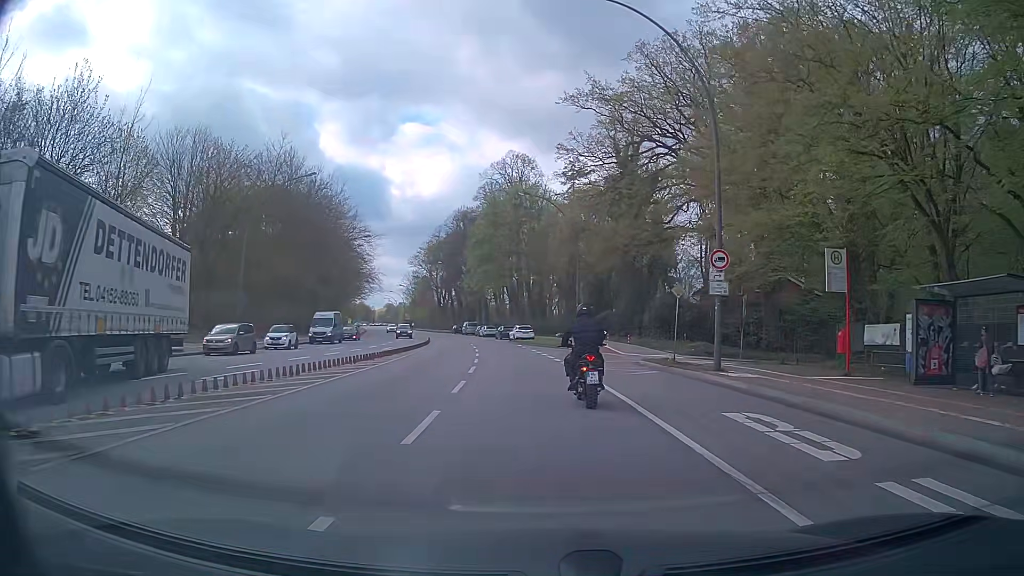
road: secondary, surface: asphalt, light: Day
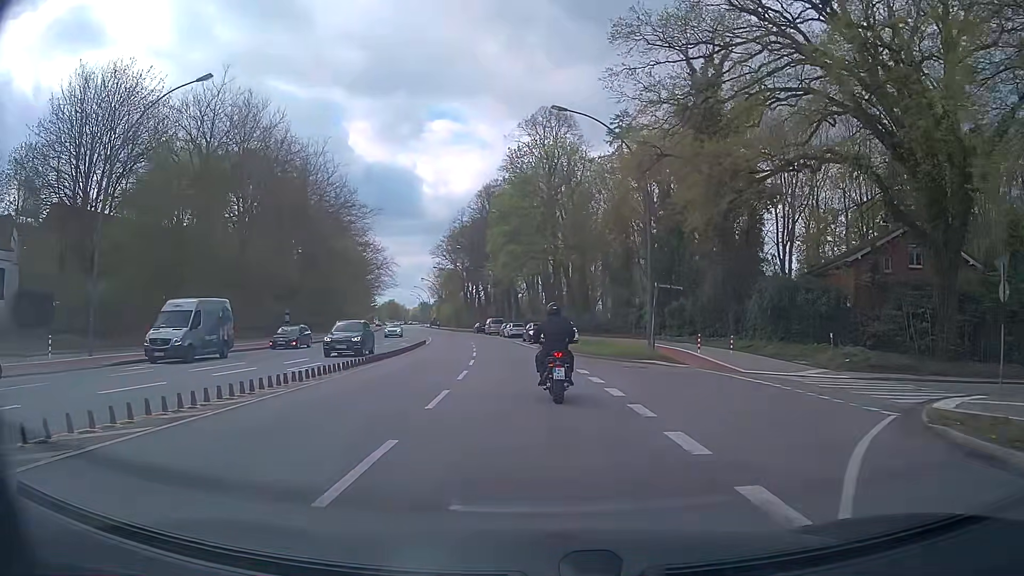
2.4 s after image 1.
(-0.4, +21.0) m; -2°
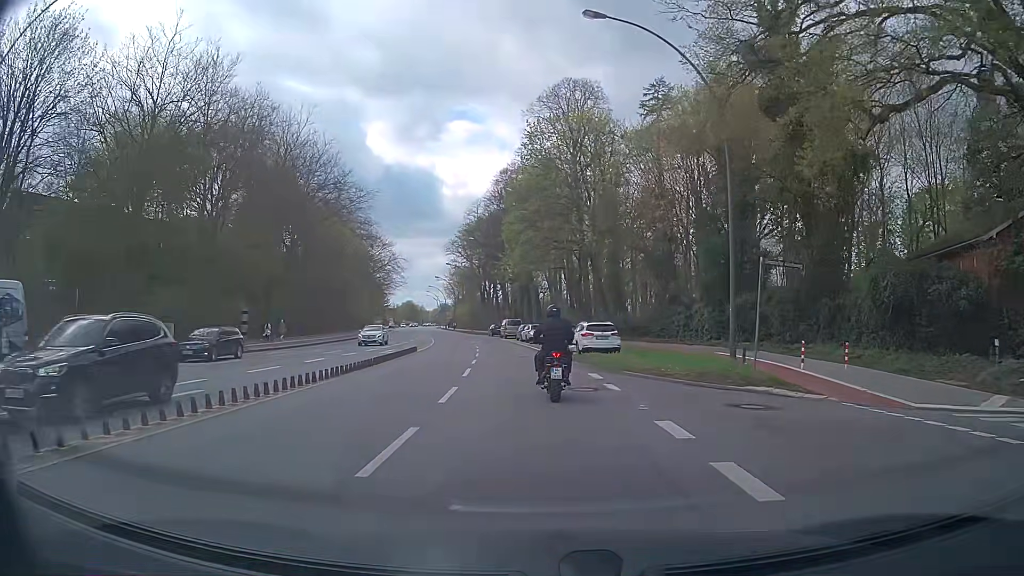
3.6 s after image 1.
(-0.3, +11.0) m; -2°
